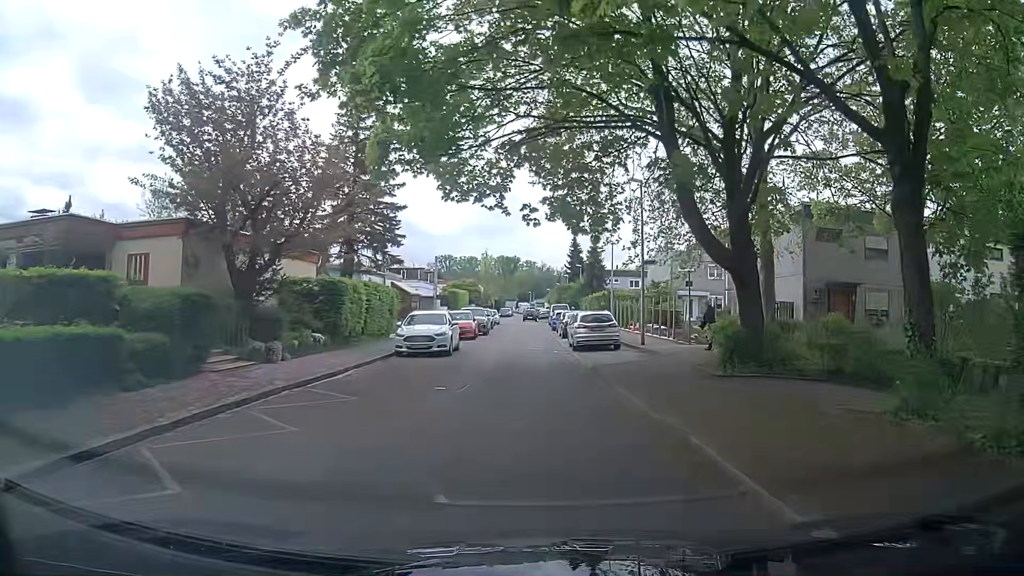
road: residential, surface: asphalt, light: Day
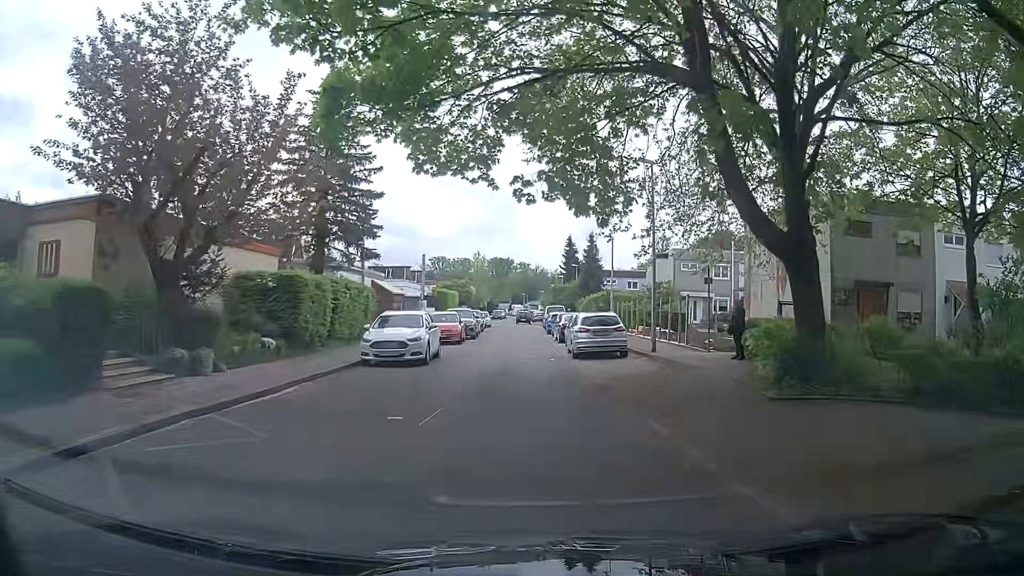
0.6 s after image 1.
(+0.1, +3.7) m; +1°
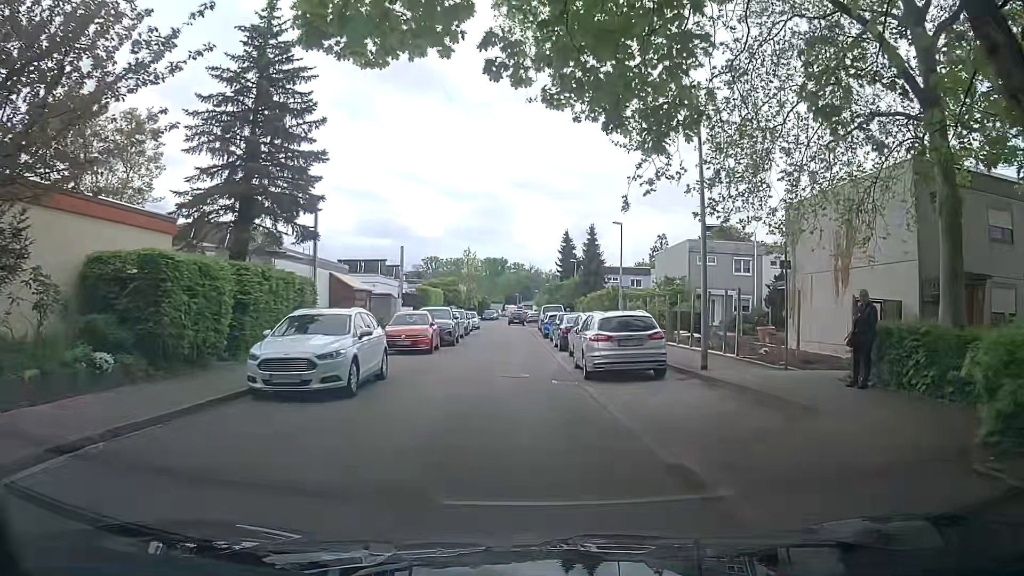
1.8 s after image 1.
(+0.3, +7.2) m; +1°
